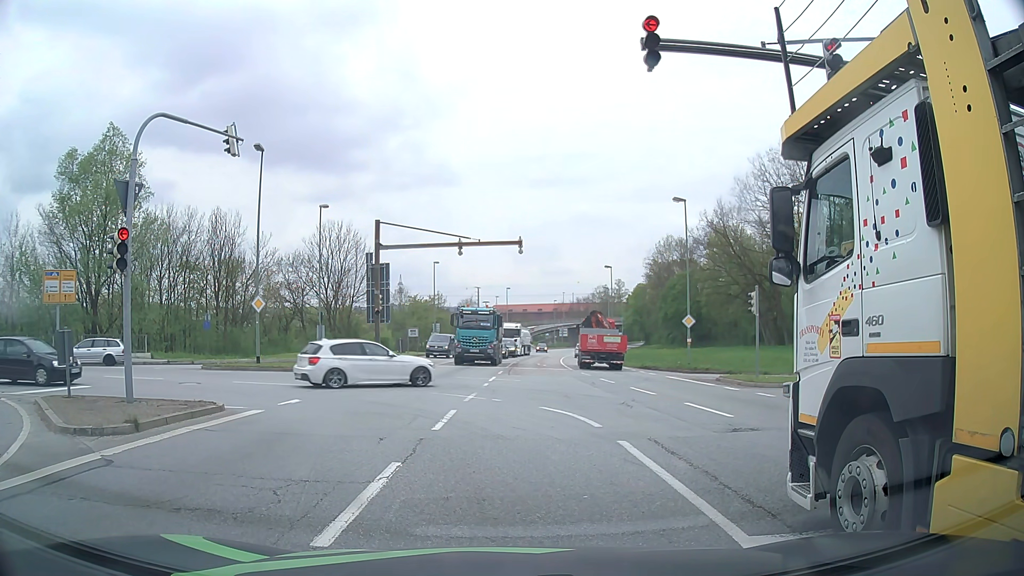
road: primary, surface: asphalt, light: Day
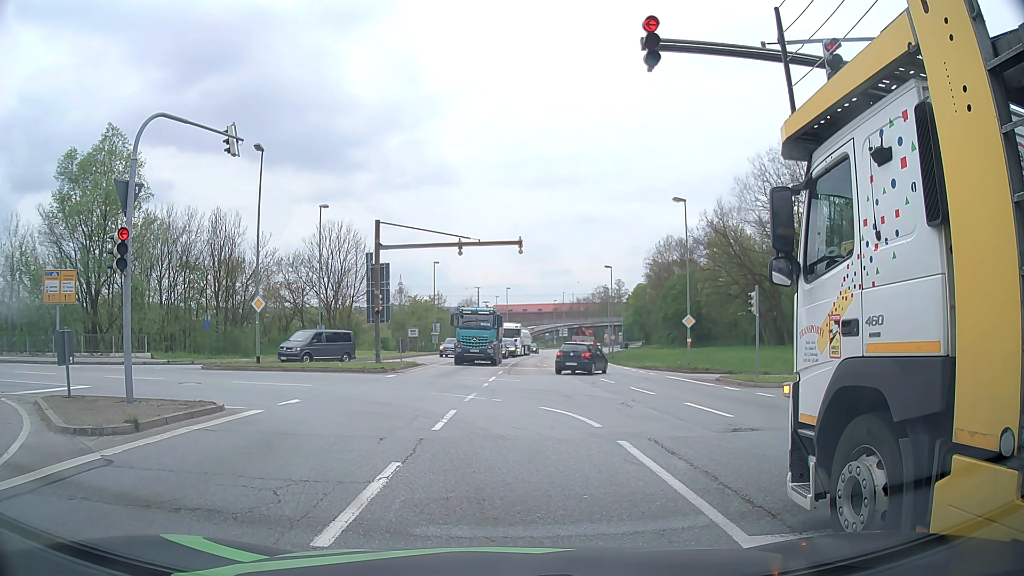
(0.0, 0.0) m; 0°
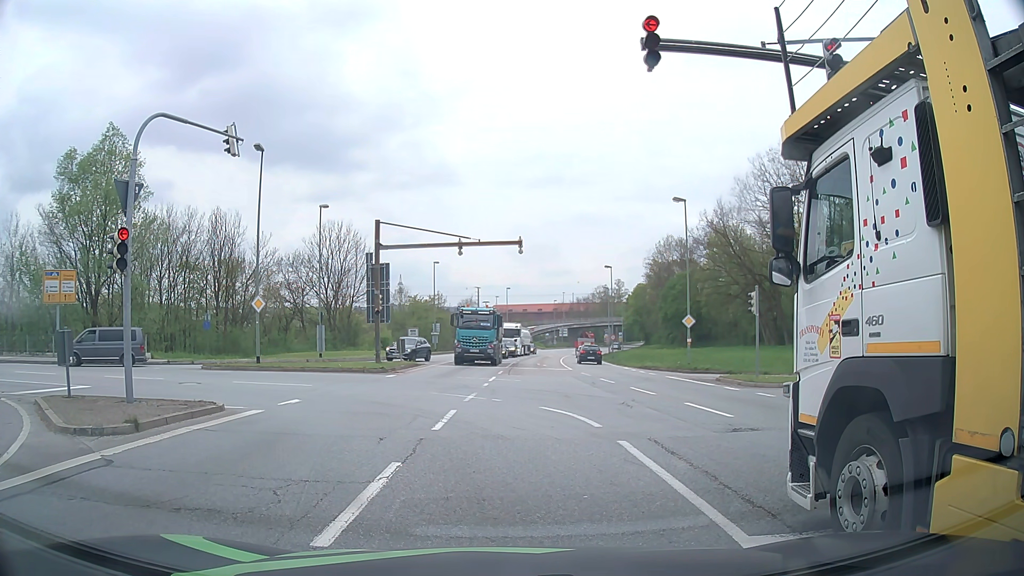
(0.0, 0.0) m; 0°
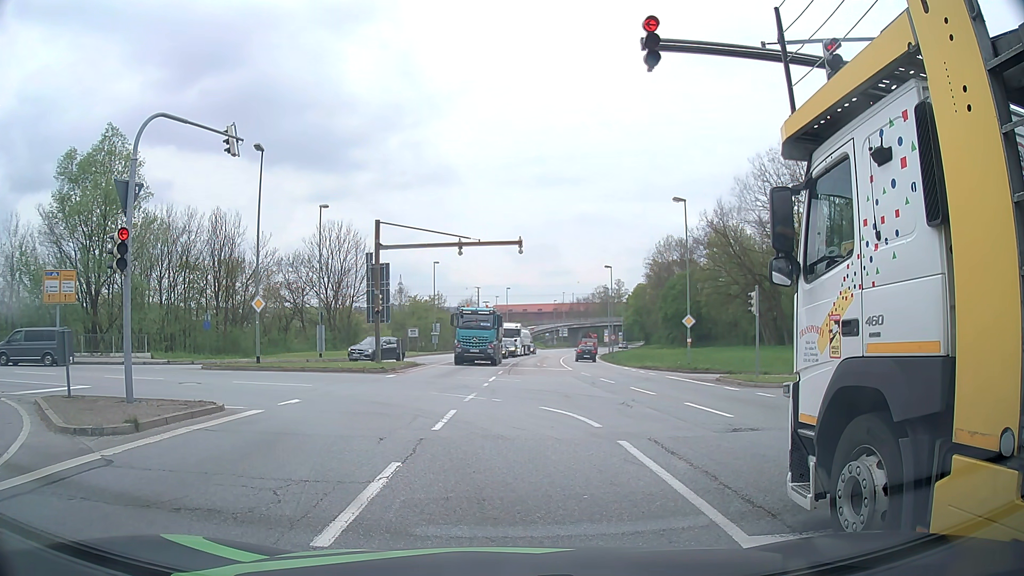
(0.0, 0.0) m; 0°
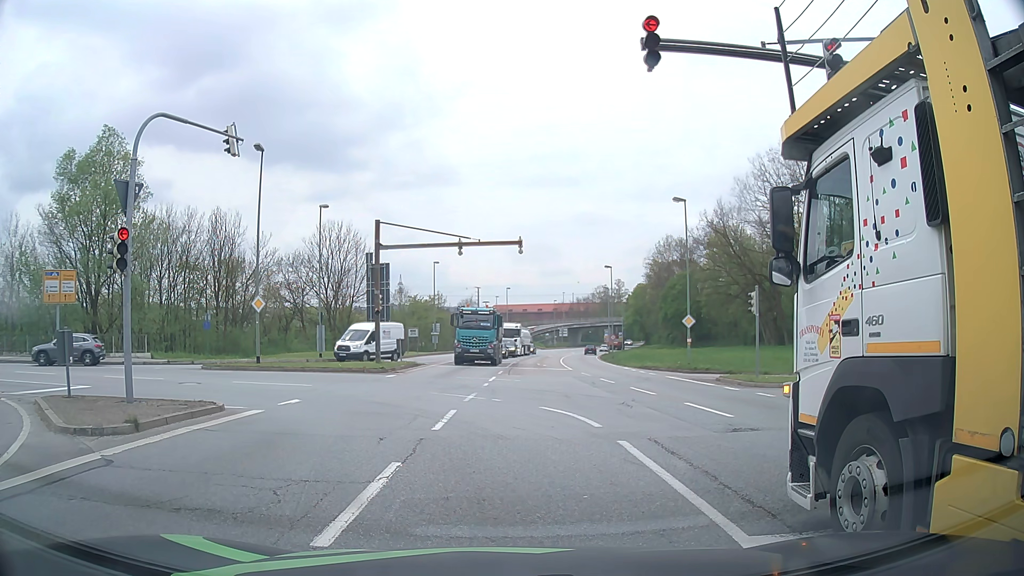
(0.0, 0.0) m; 0°
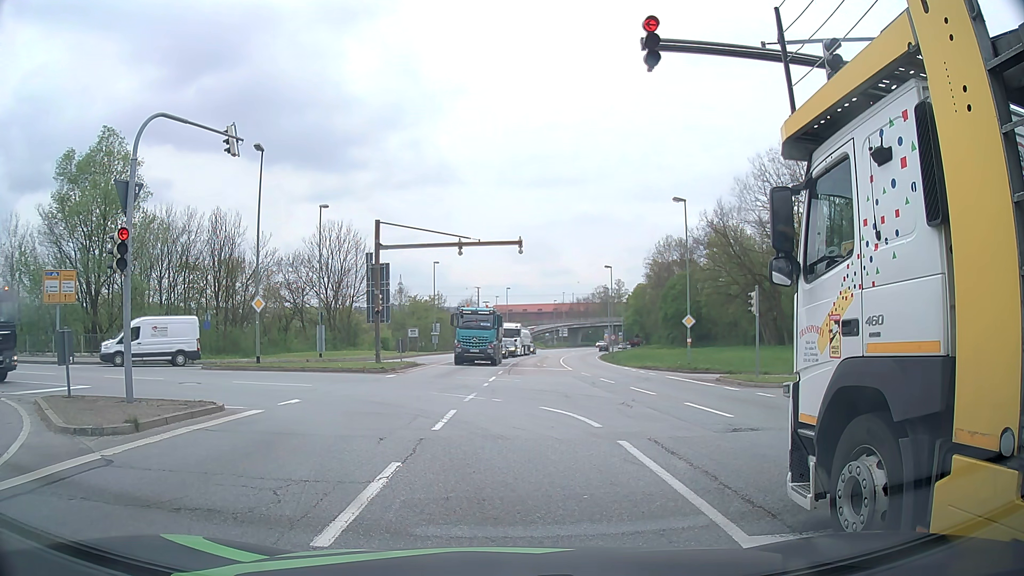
(0.0, 0.0) m; 0°
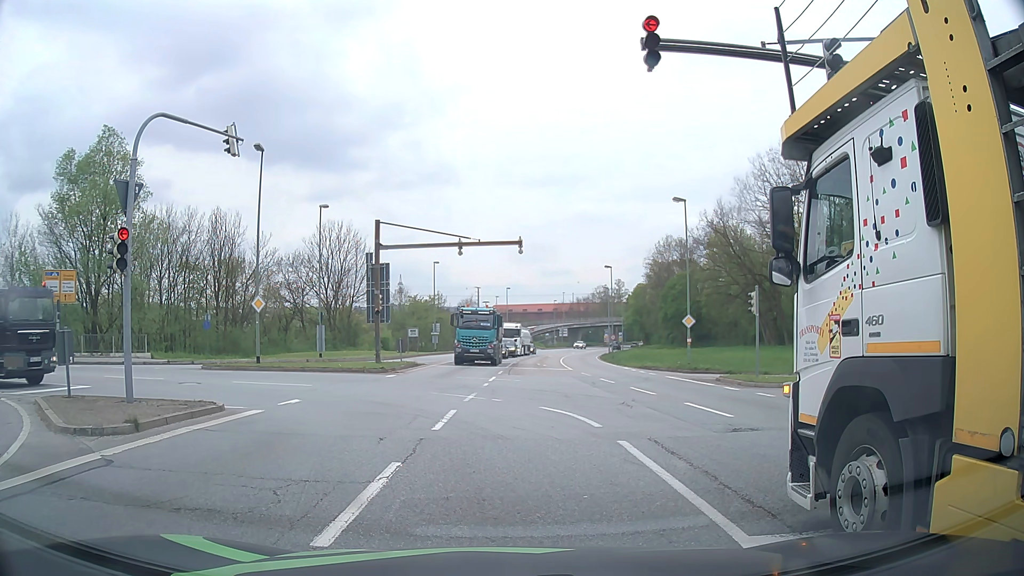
(0.0, 0.0) m; 0°
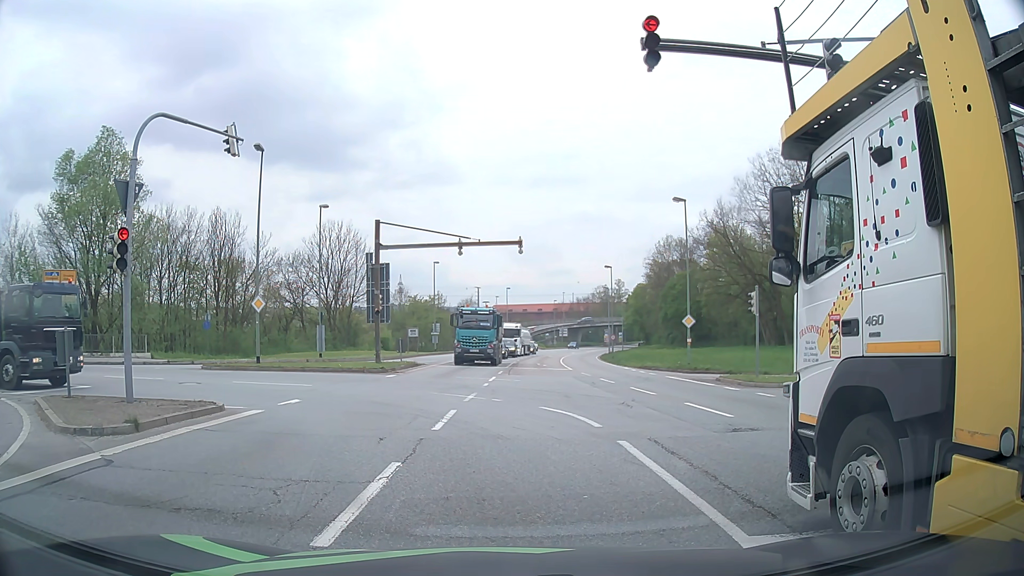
(0.0, 0.0) m; 0°
(-1, +10) (-6, +18) (-15, +22) (-24, +25) (-34, +27) (-44, +29) (-54, +31) (-63, +34) (-73, +36) (-83, +38) m
